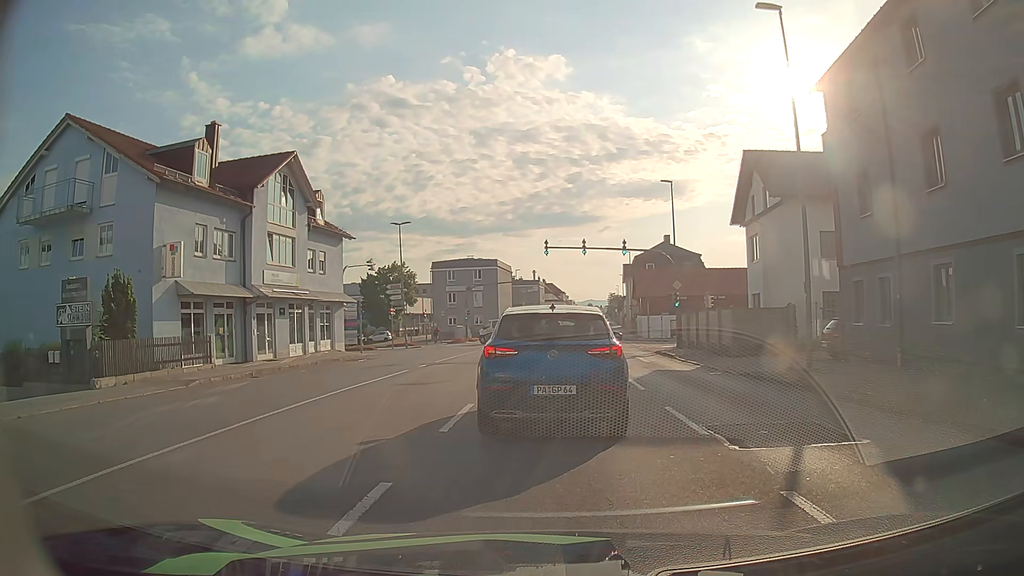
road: tertiary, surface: asphalt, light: Day
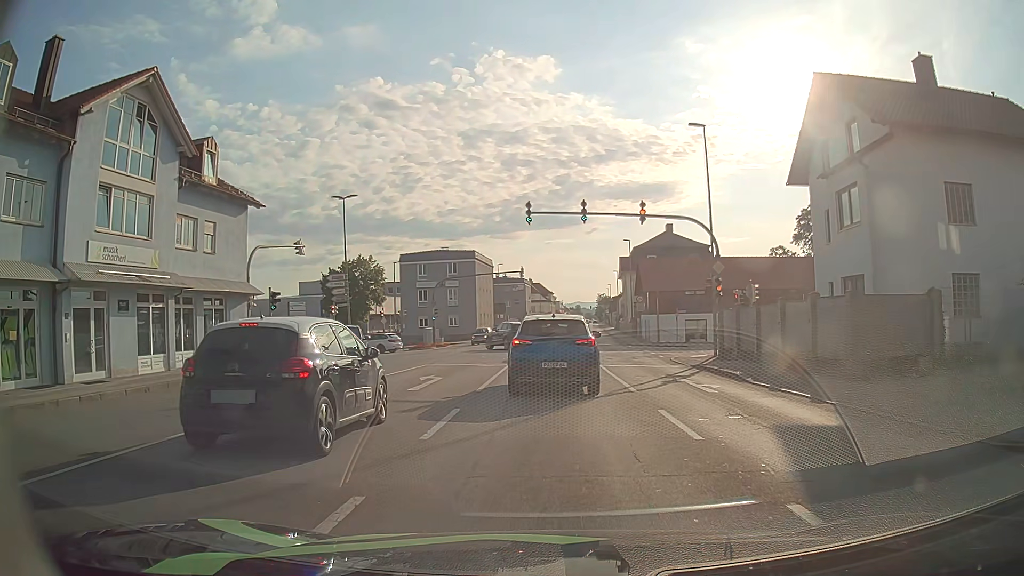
(-0.2, +12.9) m; 0°
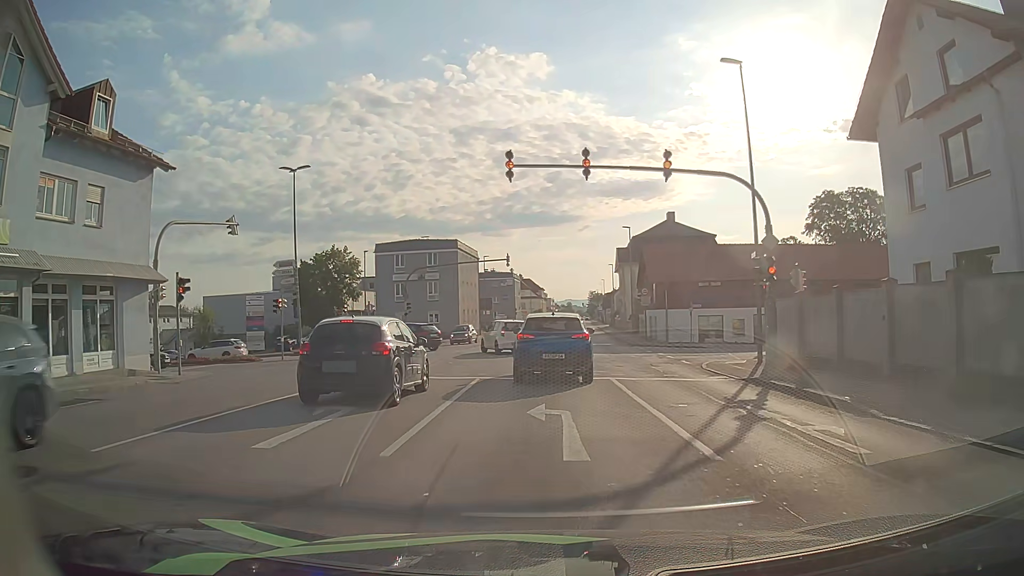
(+0.1, +7.7) m; 0°
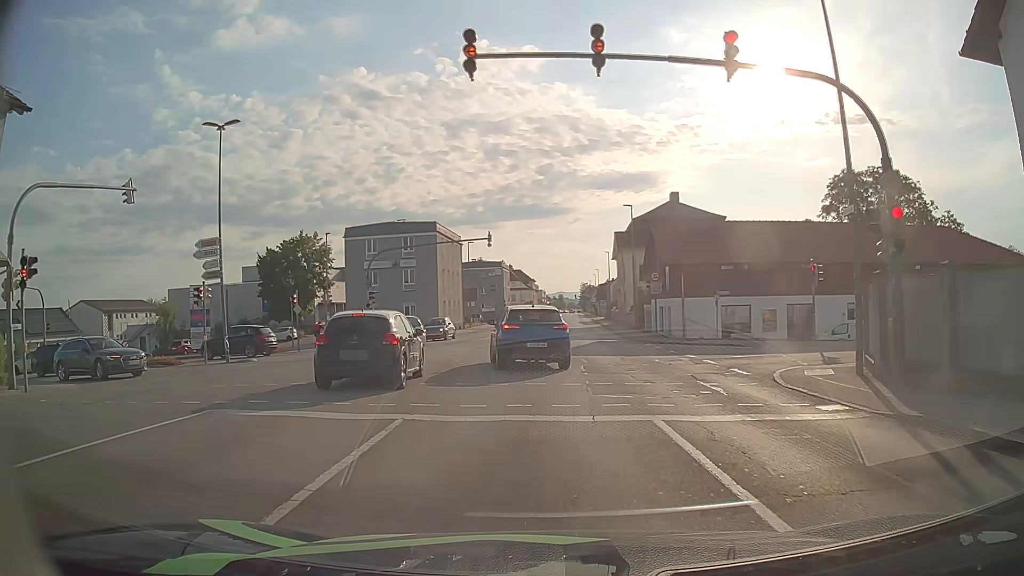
(+0.1, +8.0) m; +1°
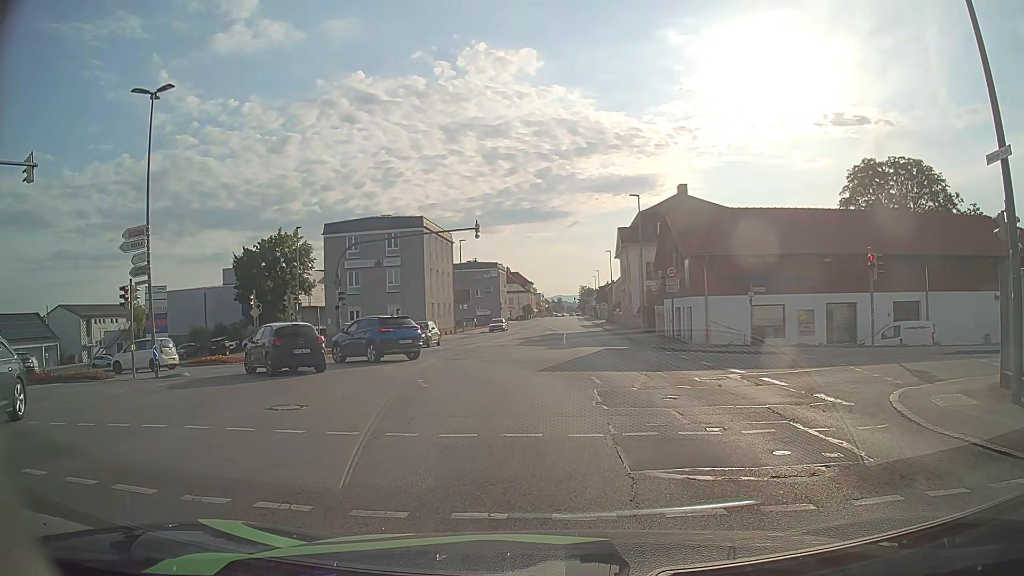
(0.0, +5.3) m; -1°
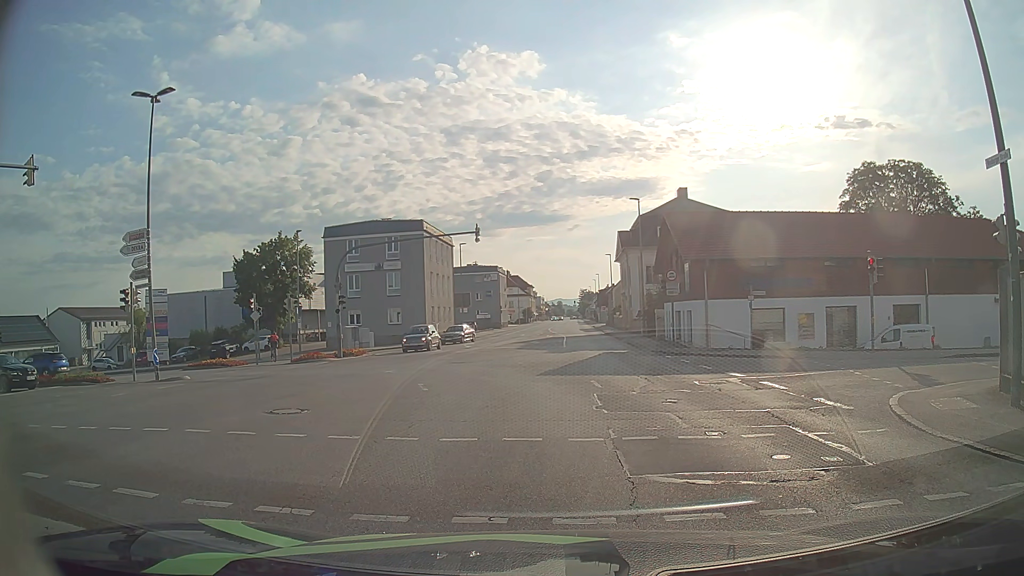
(0.0, +0.1) m; 0°
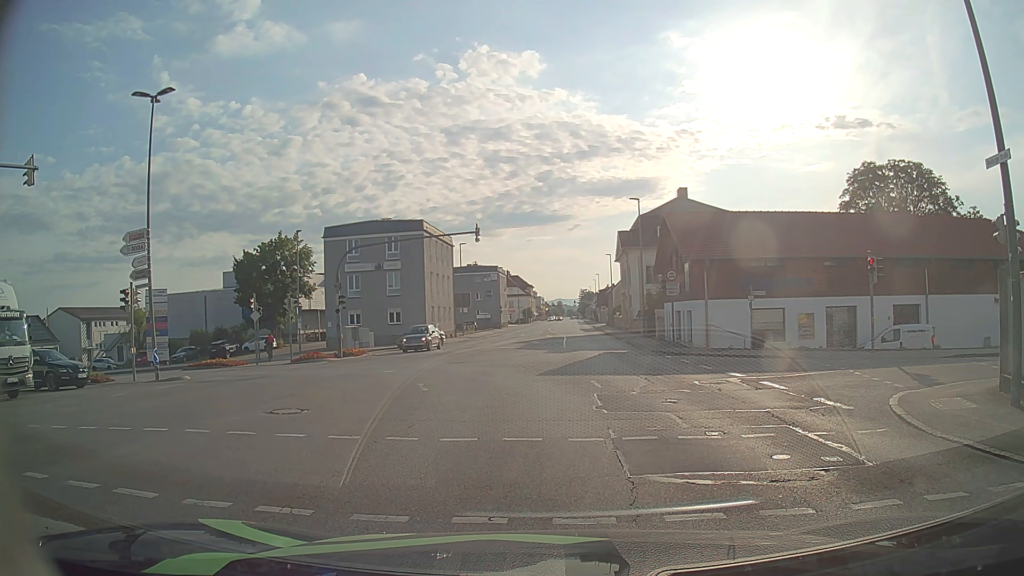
(0.0, 0.0) m; 0°
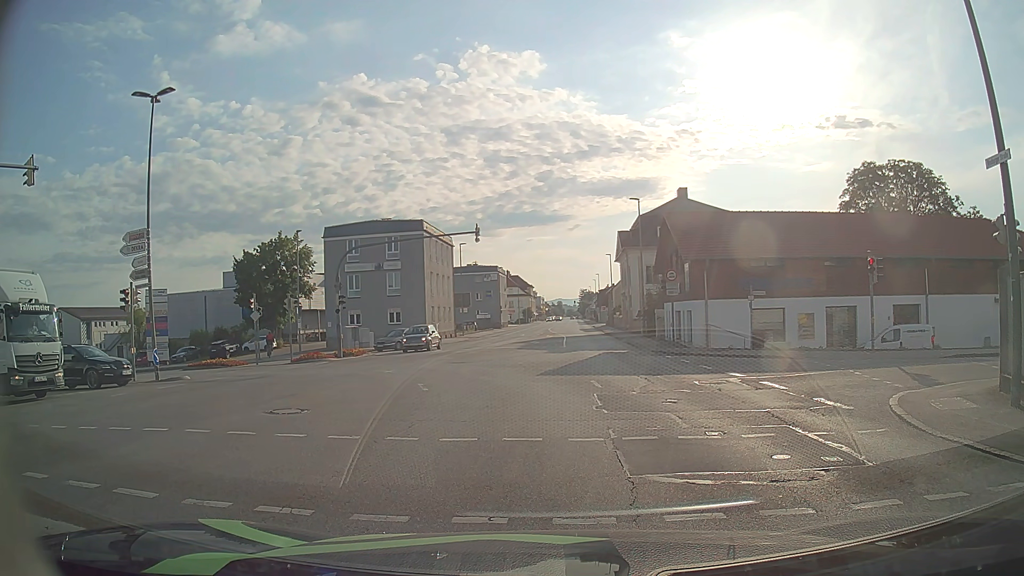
(0.0, 0.0) m; 0°
